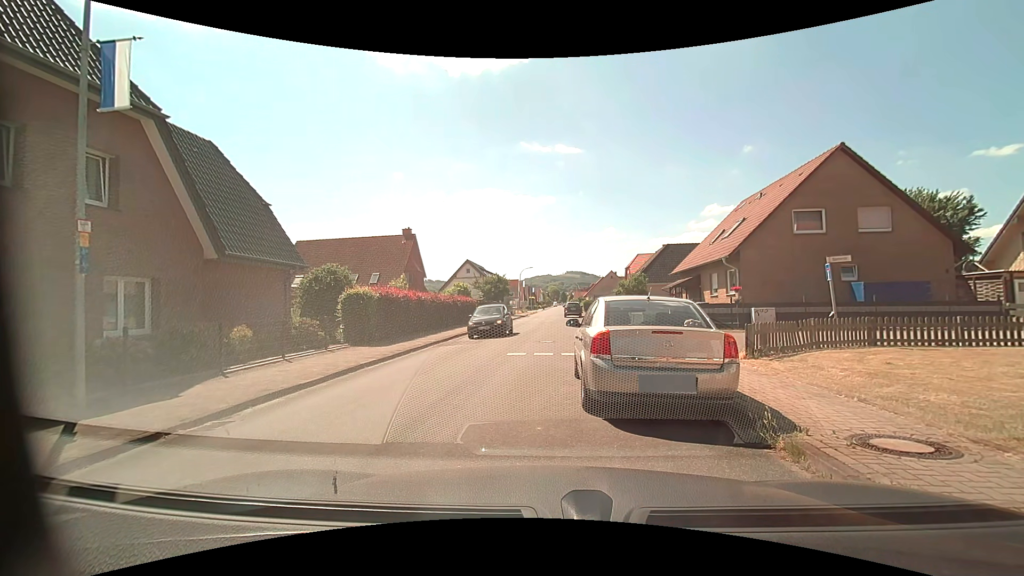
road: residential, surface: asphalt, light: Day
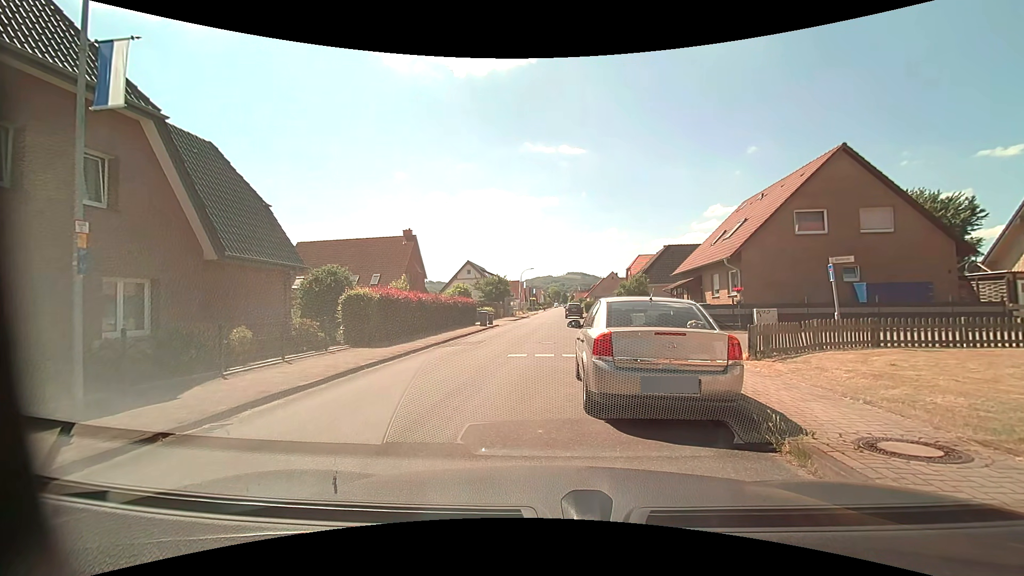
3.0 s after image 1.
(0.0, +0.1) m; 0°
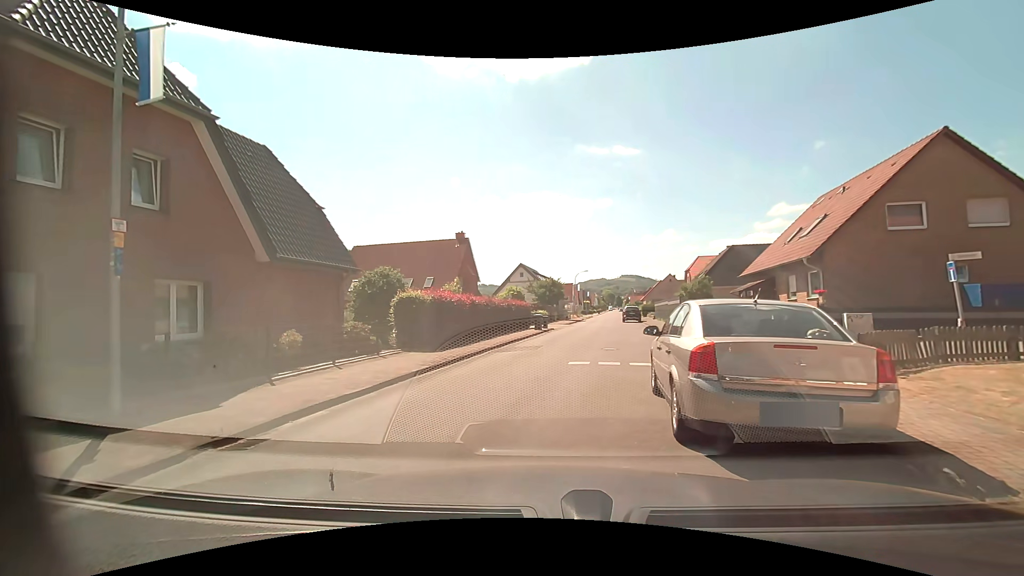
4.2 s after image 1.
(0.0, +1.1) m; -7°
(-1, +10) (0, +20) (+2, +29) (+4, +39) (+4, +49) (+5, +59) (+7, +69) (+9, +79) (+10, +89) (+11, +99) m
